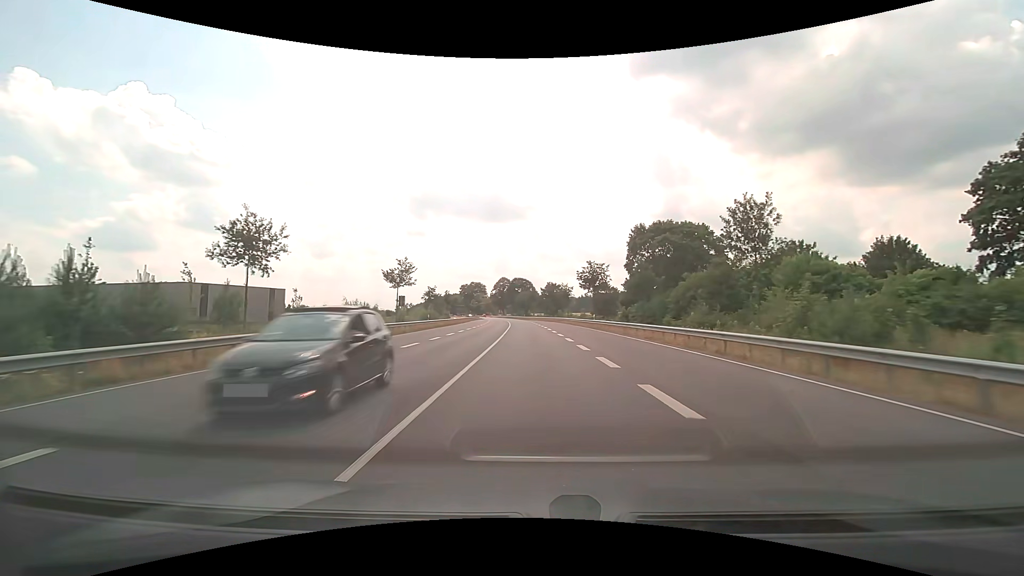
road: primary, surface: asphalt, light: Day
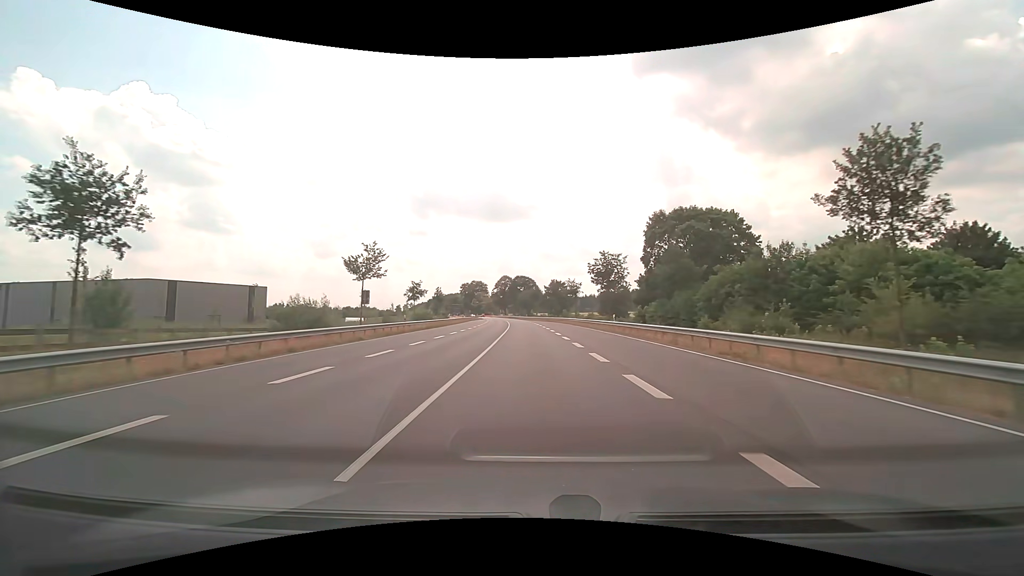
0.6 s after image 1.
(0.0, +10.5) m; 0°
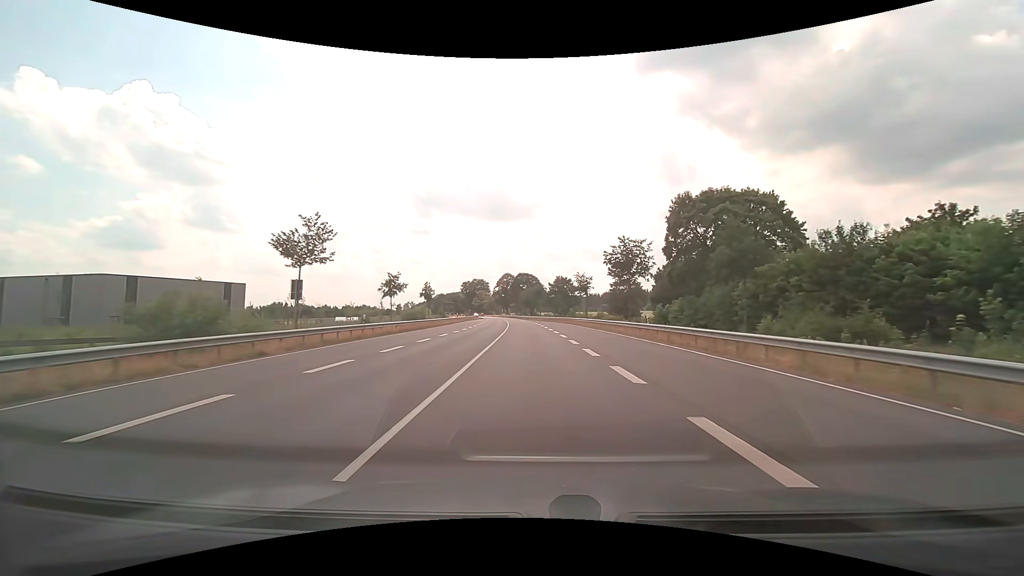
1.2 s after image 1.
(0.0, +10.5) m; 0°
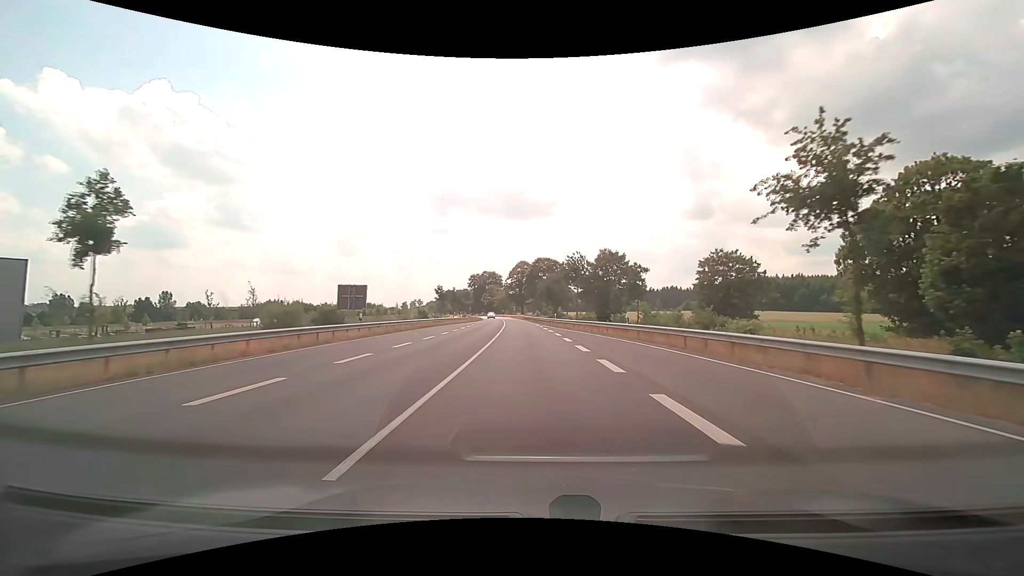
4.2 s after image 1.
(-0.9, +52.7) m; -2°
(0, +10) (0, +20) (0, +30) (-1, +40) (-1, +50) (-2, +60) (-2, +70) (-3, +80) (-4, +90) (-4, +100) m
